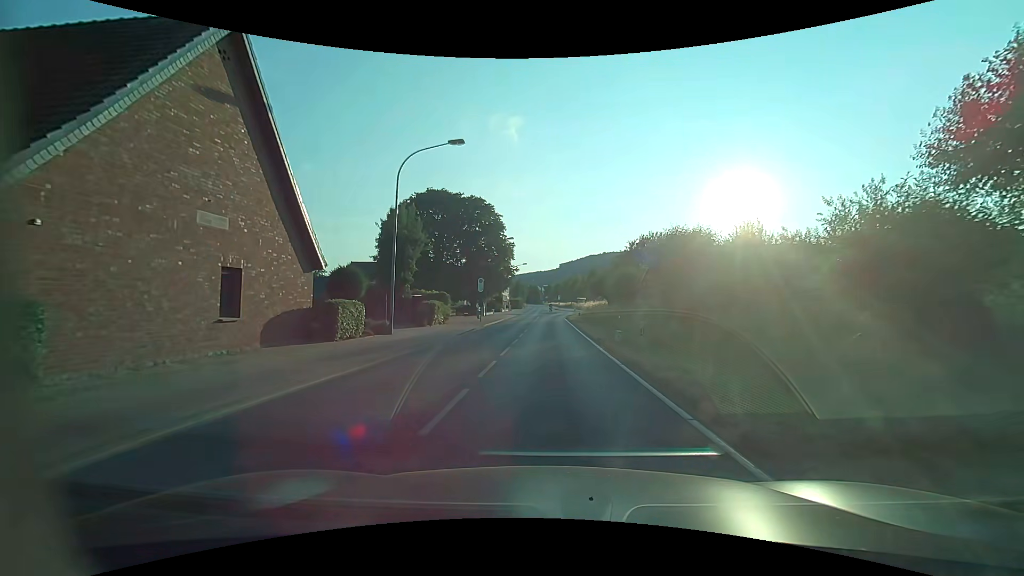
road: secondary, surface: asphalt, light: Day
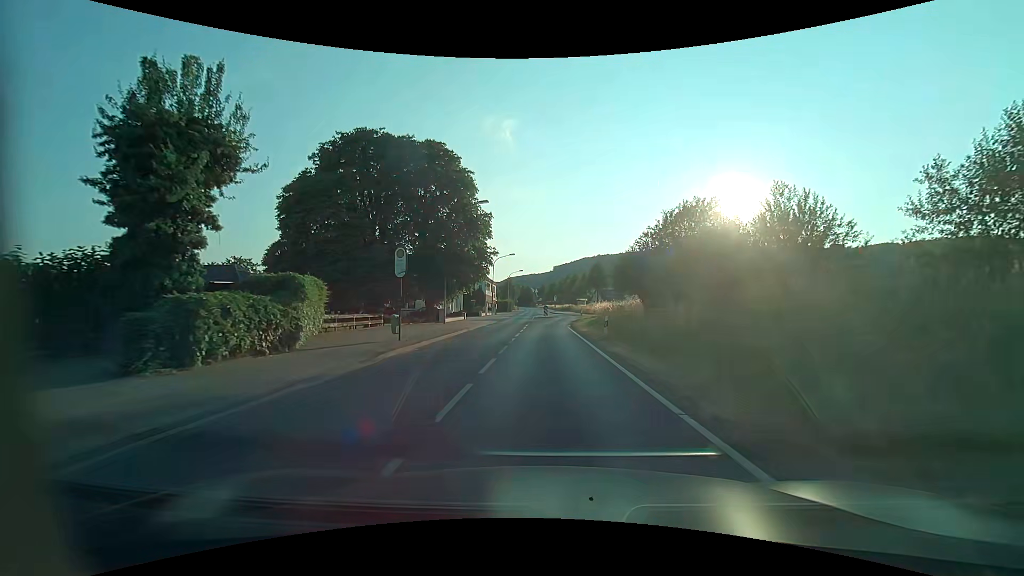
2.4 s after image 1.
(+0.3, +21.6) m; +1°
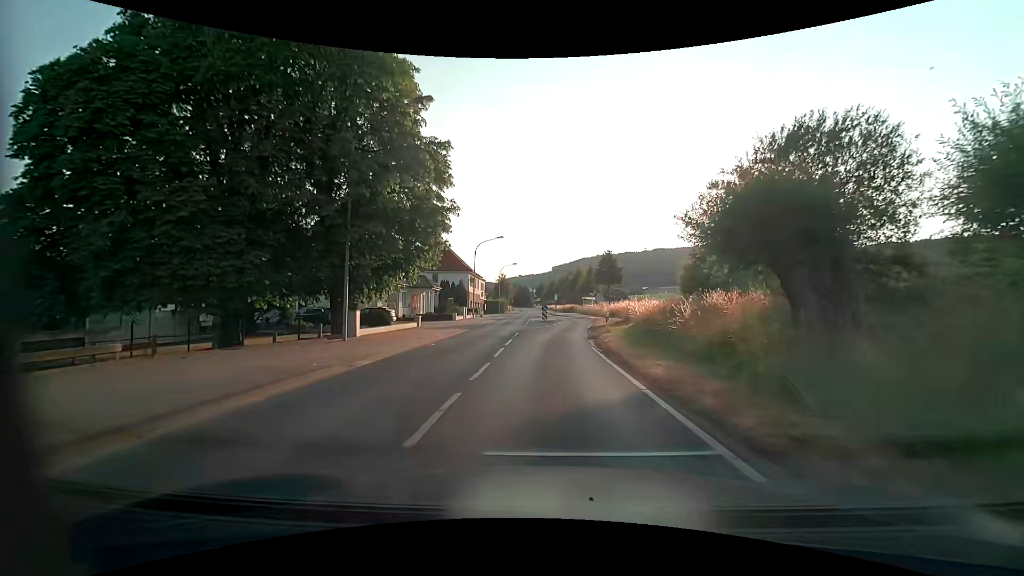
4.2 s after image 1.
(+0.1, +18.7) m; 0°
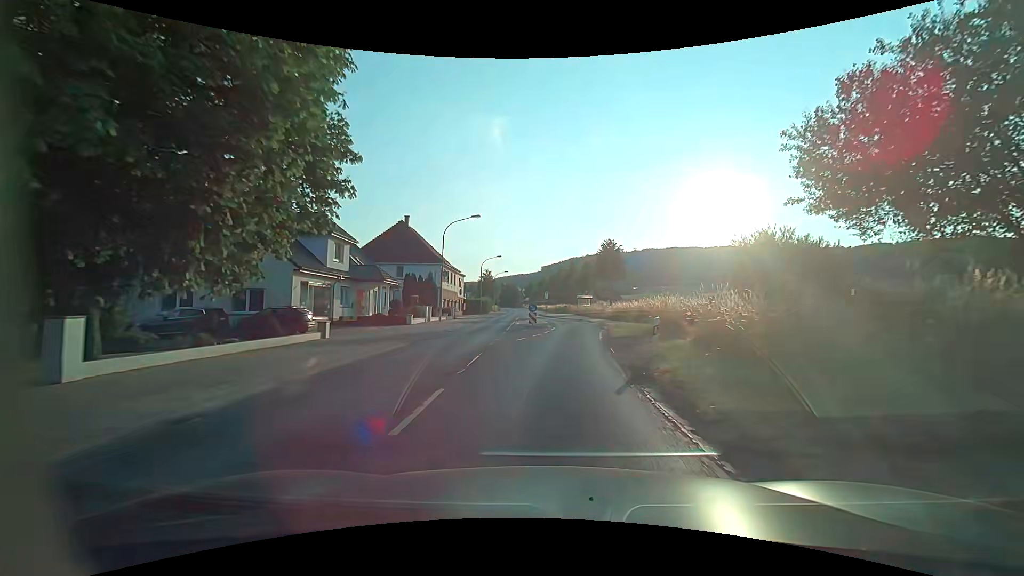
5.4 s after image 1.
(+0.2, +12.9) m; +2°
(0, +10) (+1, +20) (+2, +30) (+2, +40) (+1, +50) (0, +60) (-2, +70) (-2, +80) (-3, +90) (-3, +100) m
